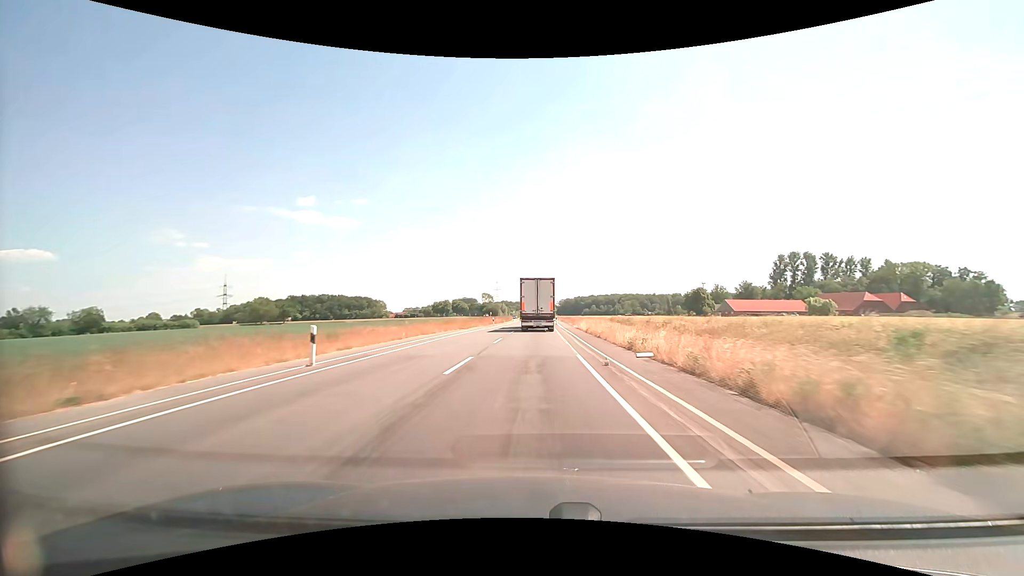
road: secondary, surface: asphalt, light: Day
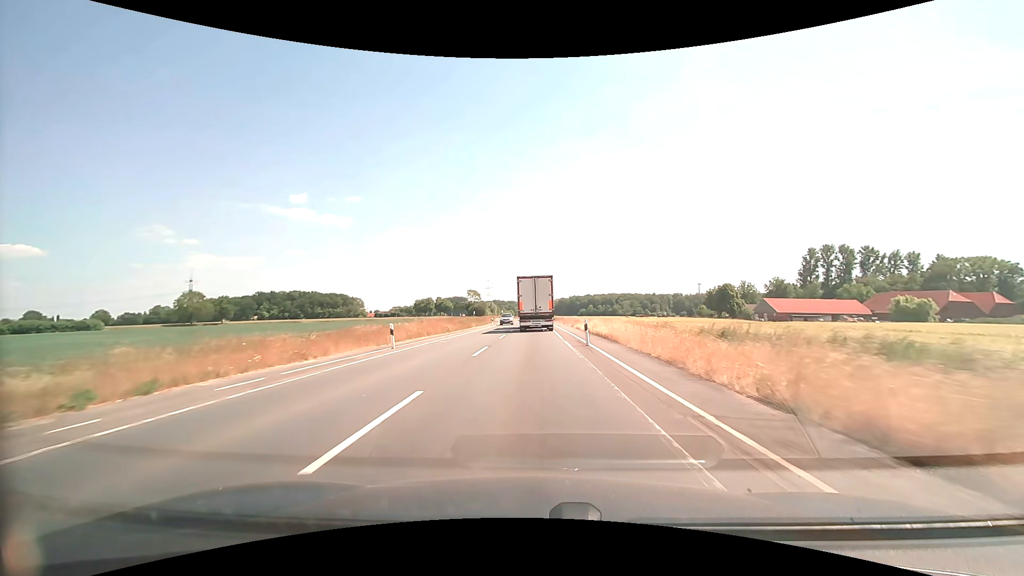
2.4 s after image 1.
(+0.3, +42.6) m; +1°
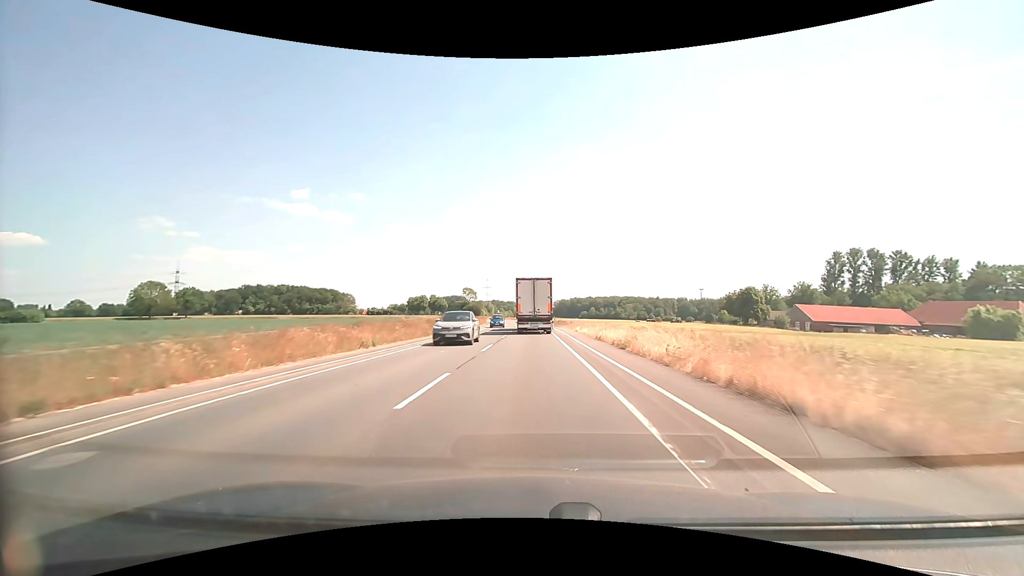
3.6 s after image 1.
(0.0, +20.9) m; 0°
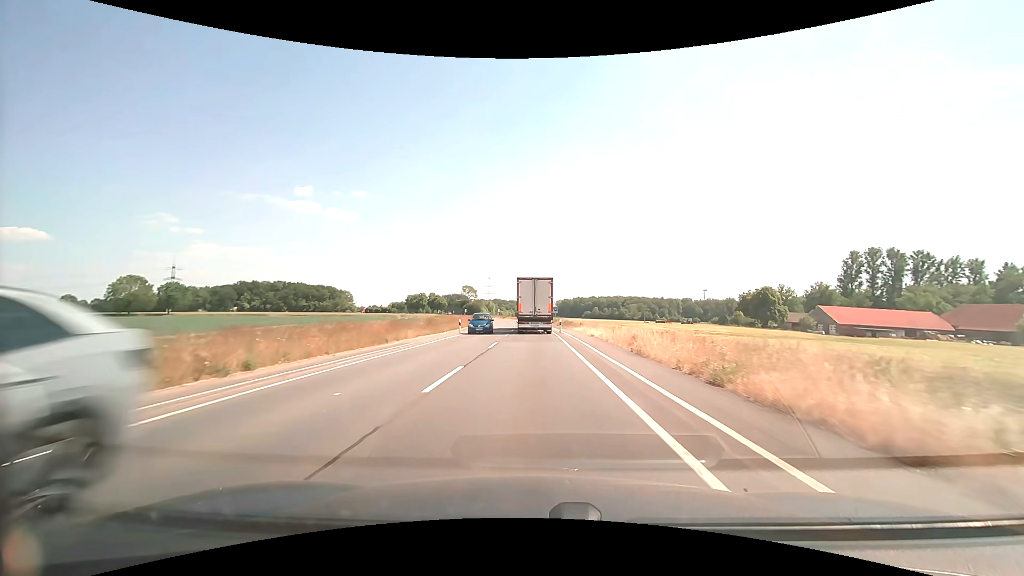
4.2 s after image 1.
(0.0, +10.3) m; 0°
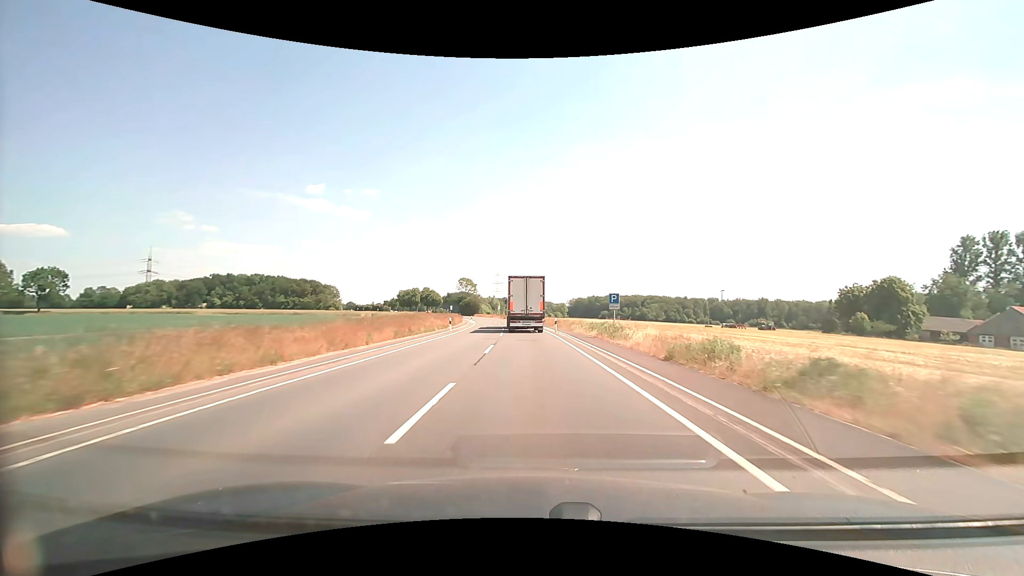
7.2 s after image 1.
(-0.5, +51.2) m; -1°
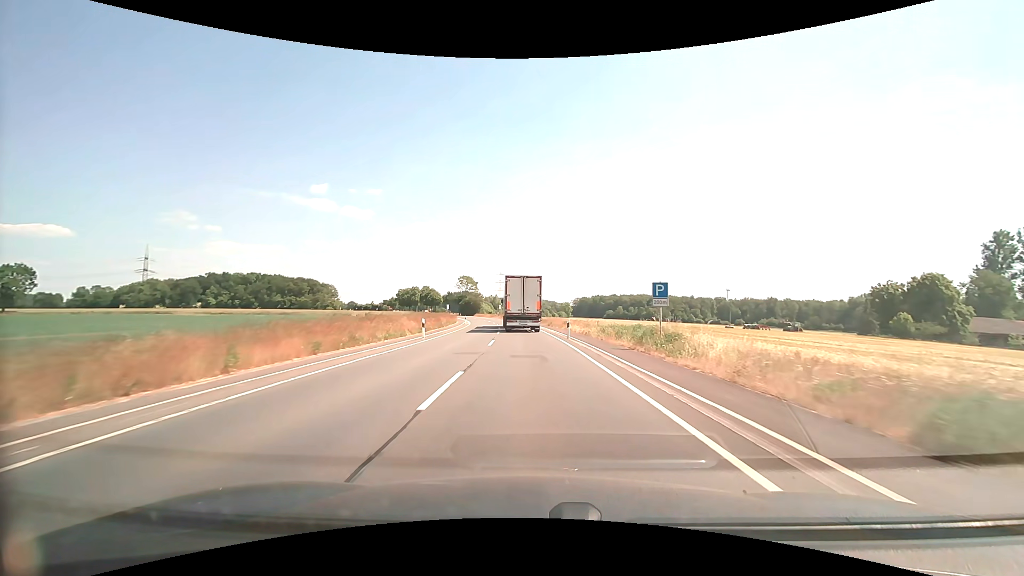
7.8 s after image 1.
(0.0, +10.1) m; 0°
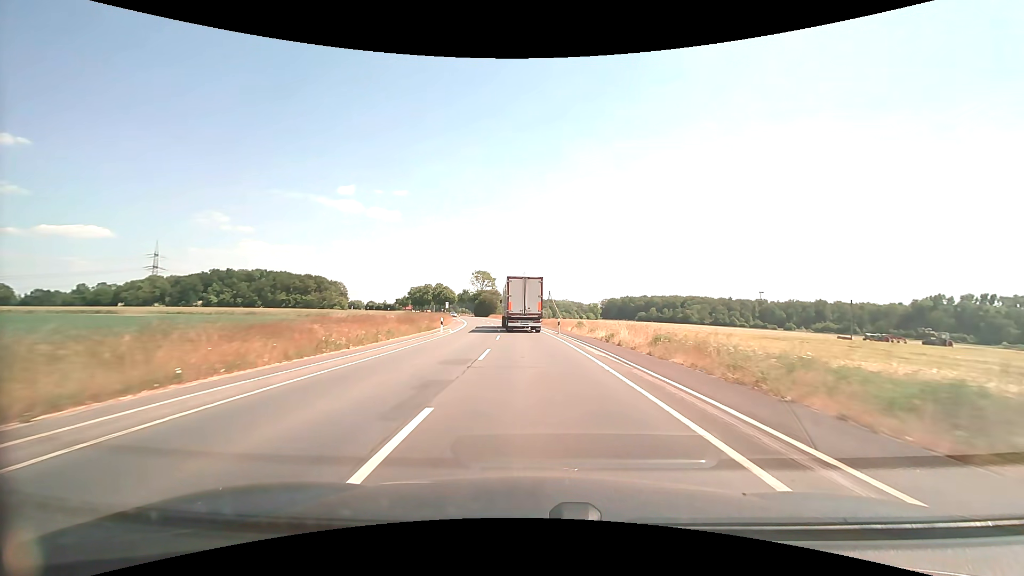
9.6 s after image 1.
(-0.7, +30.4) m; -3°
